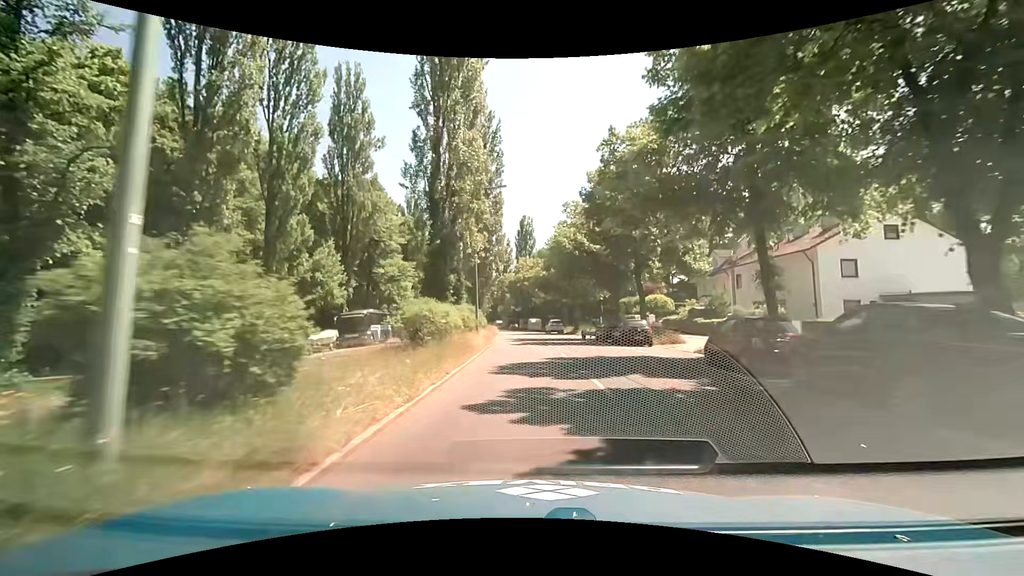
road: secondary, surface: asphalt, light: Day
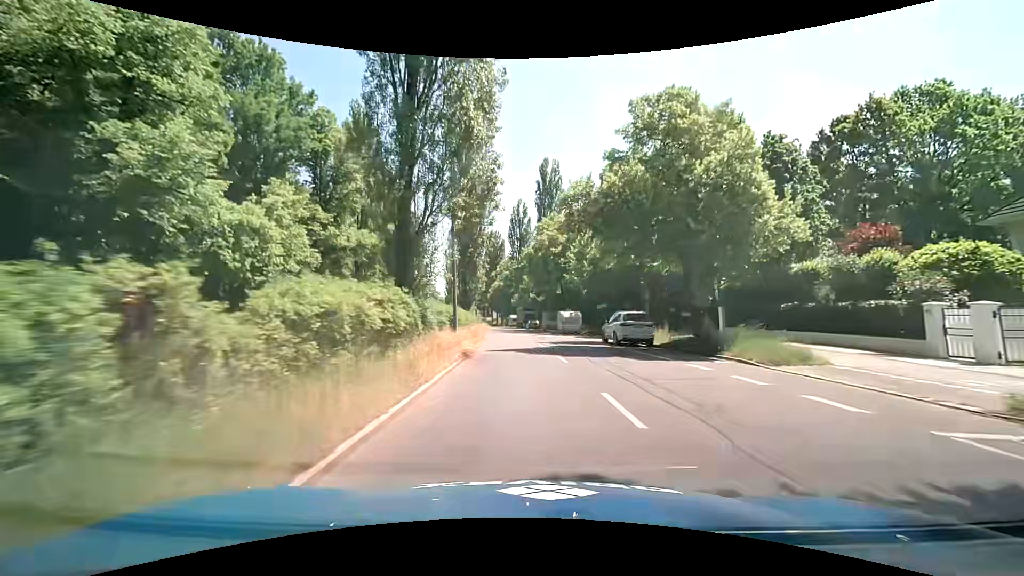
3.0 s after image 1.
(-1.2, +38.6) m; -4°
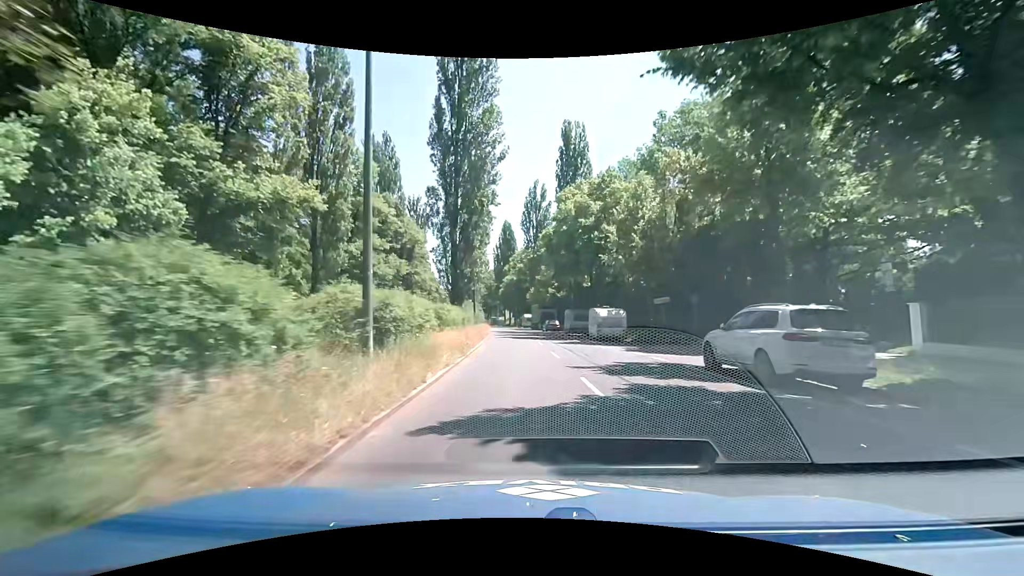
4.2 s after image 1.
(-0.1, +15.3) m; -1°
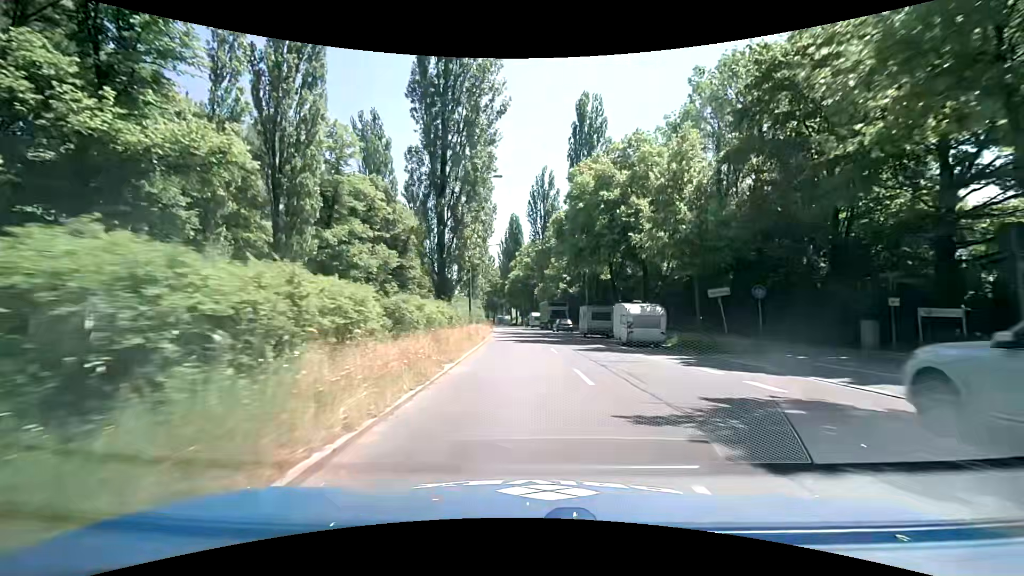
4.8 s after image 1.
(0.0, +7.6) m; 0°
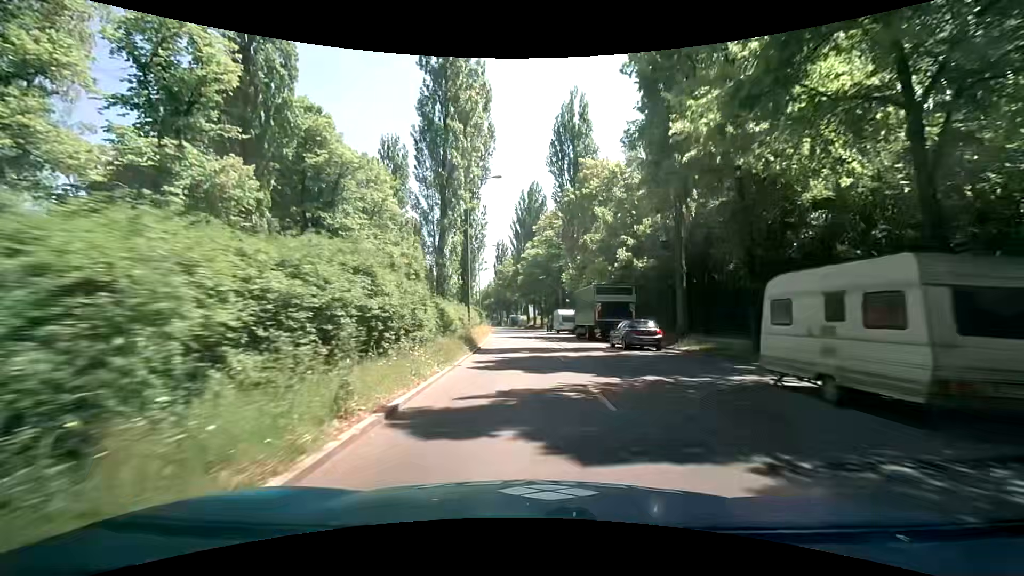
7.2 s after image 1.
(-1.0, +30.0) m; -3°
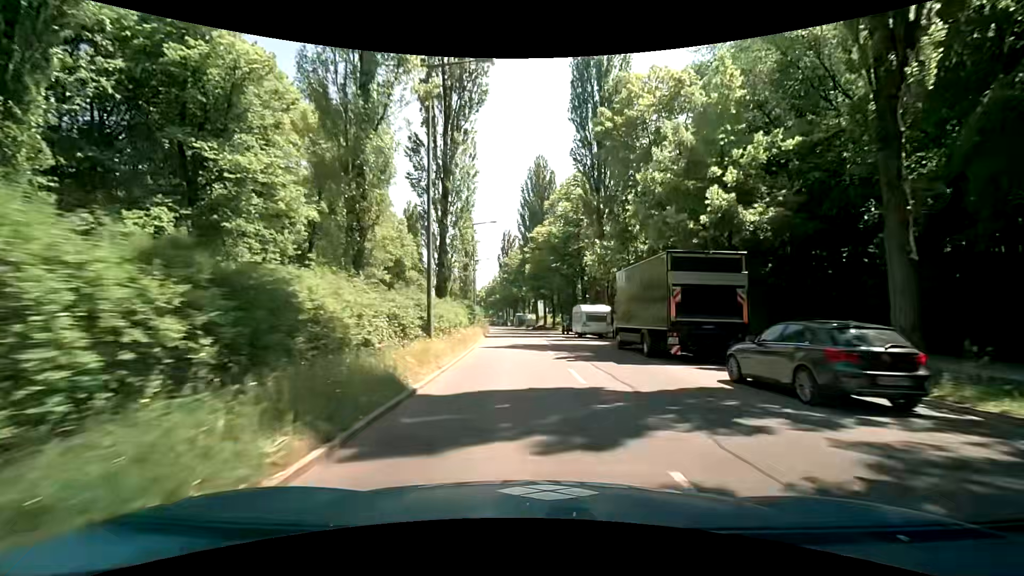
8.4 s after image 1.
(-0.3, +14.8) m; -1°
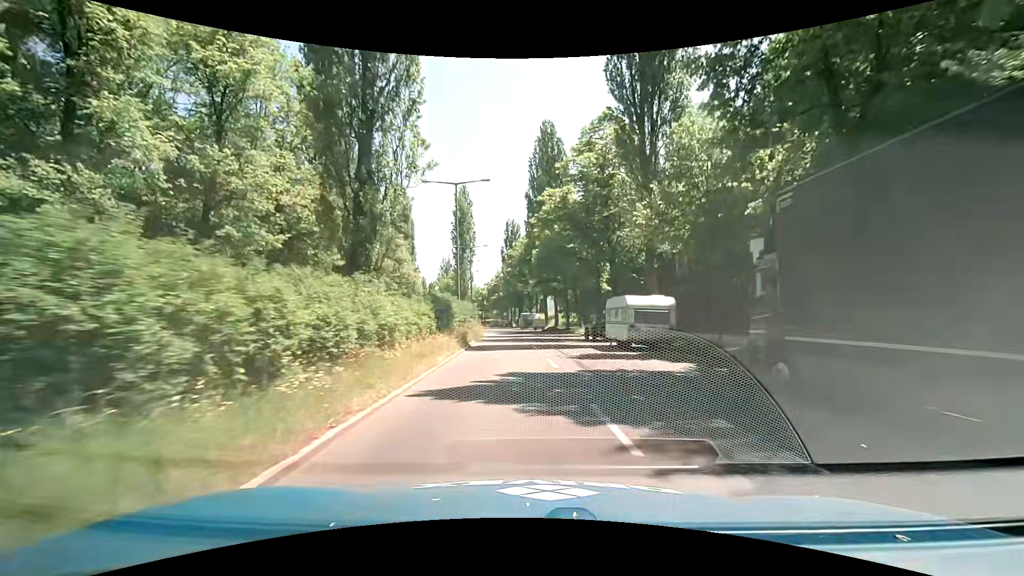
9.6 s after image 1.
(0.0, +14.6) m; 0°
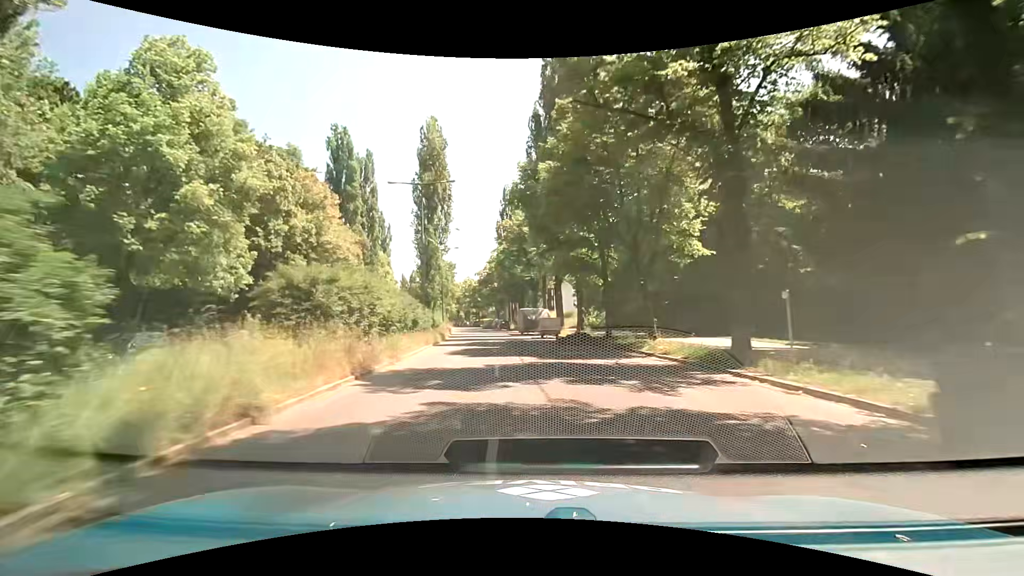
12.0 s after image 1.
(-0.4, +29.4) m; -3°
(0, +10) (0, +20) (-1, +30) (-1, +40) (-2, +50) (-4, +60) (-5, +70) (-6, +80) (-8, +90) (-9, +99) m
